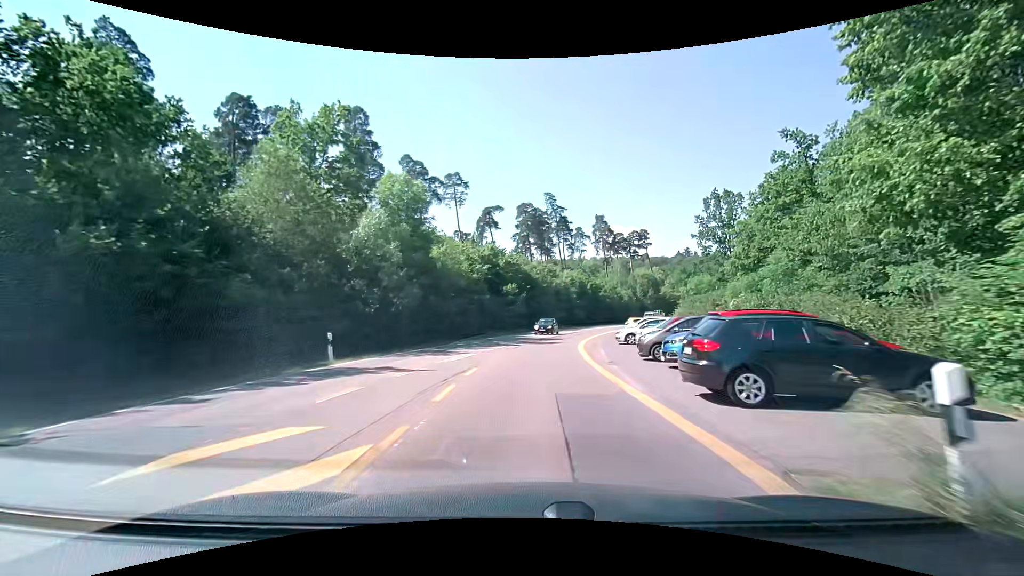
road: secondary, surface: asphalt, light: Day
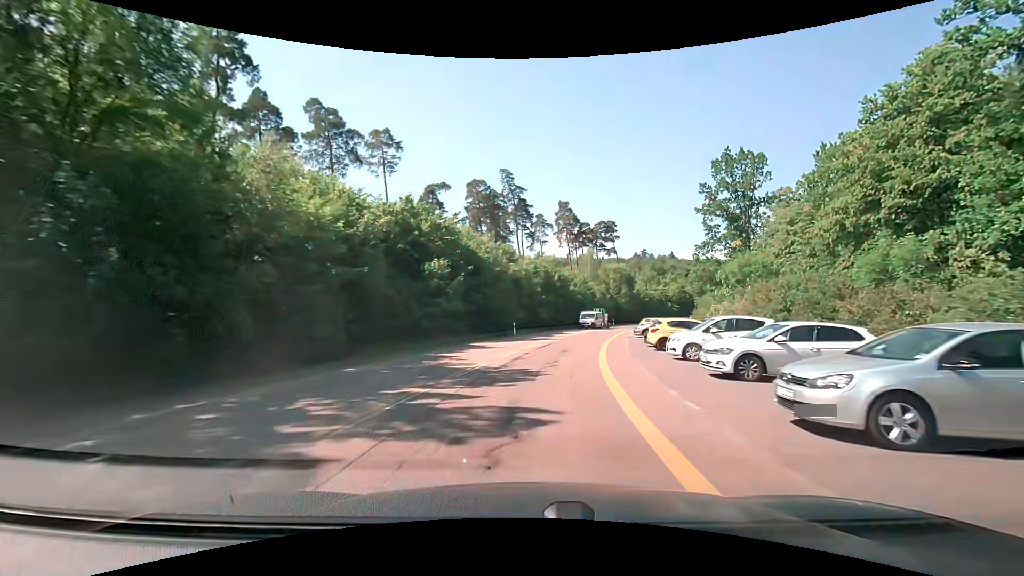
(+0.8, +22.4) m; +5°
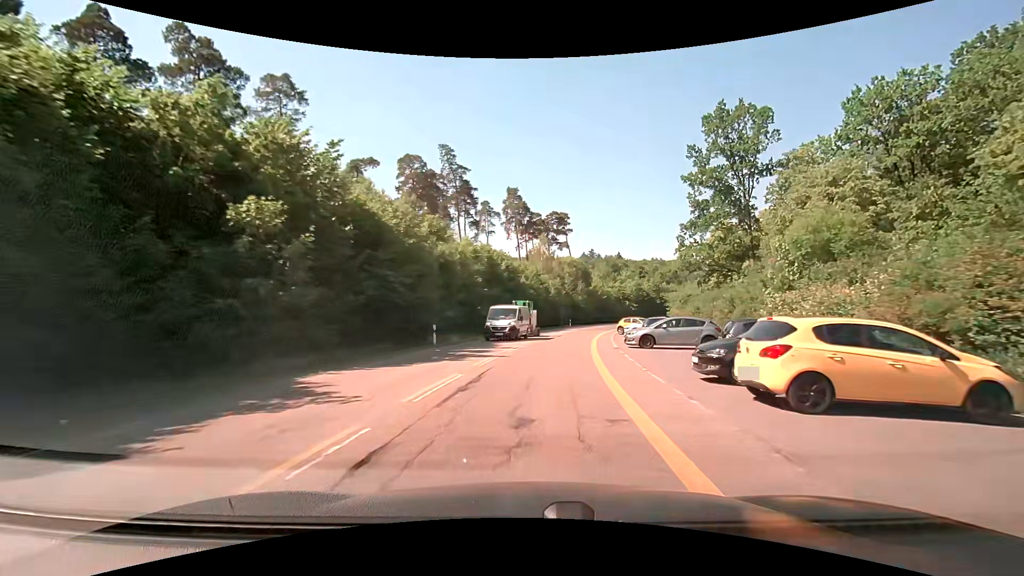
(+0.8, +15.2) m; +6°
(0, +10) (+1, +20) (+2, +30) (+4, +40) (+6, +50) (+8, +59) (+11, +69) (+14, +78) (+18, +88) (+22, +97) m
